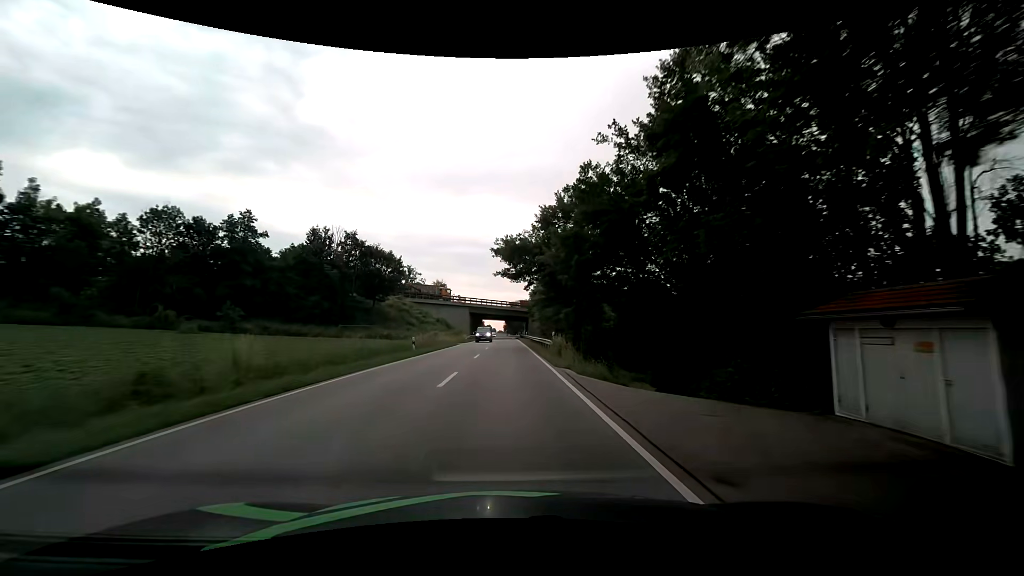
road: secondary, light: Day
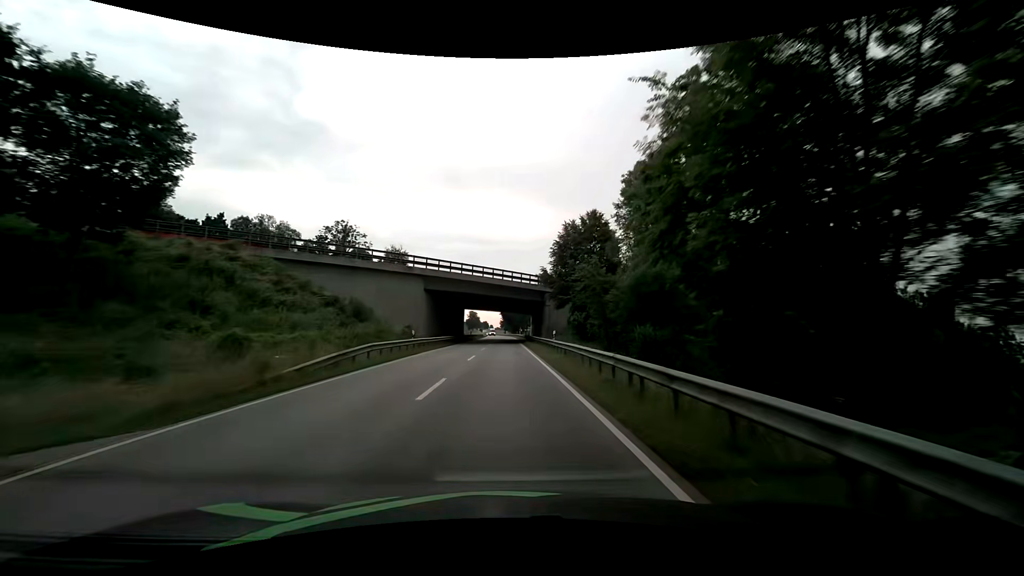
(+0.3, +50.4) m; 0°
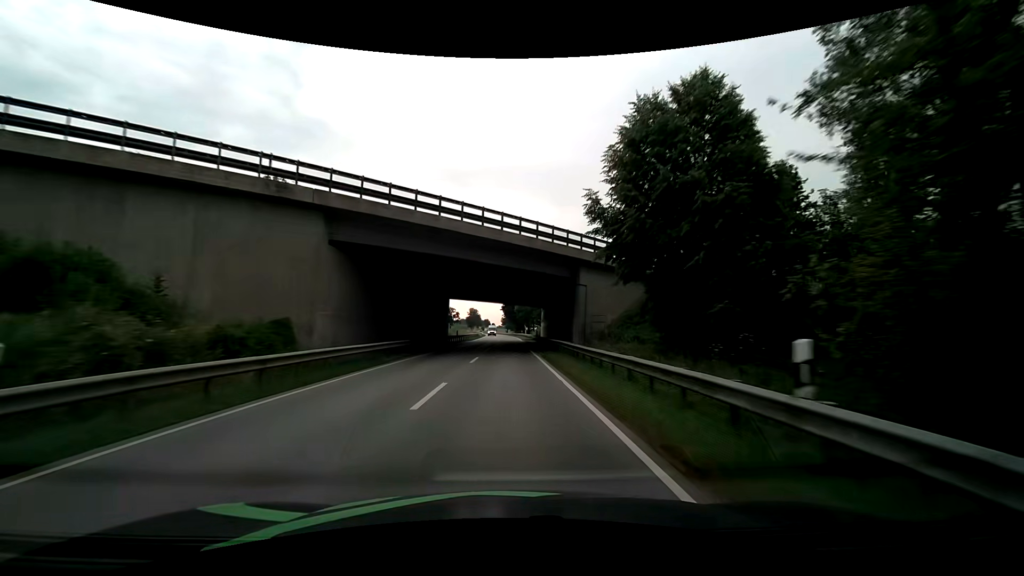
(0.0, +25.2) m; 0°
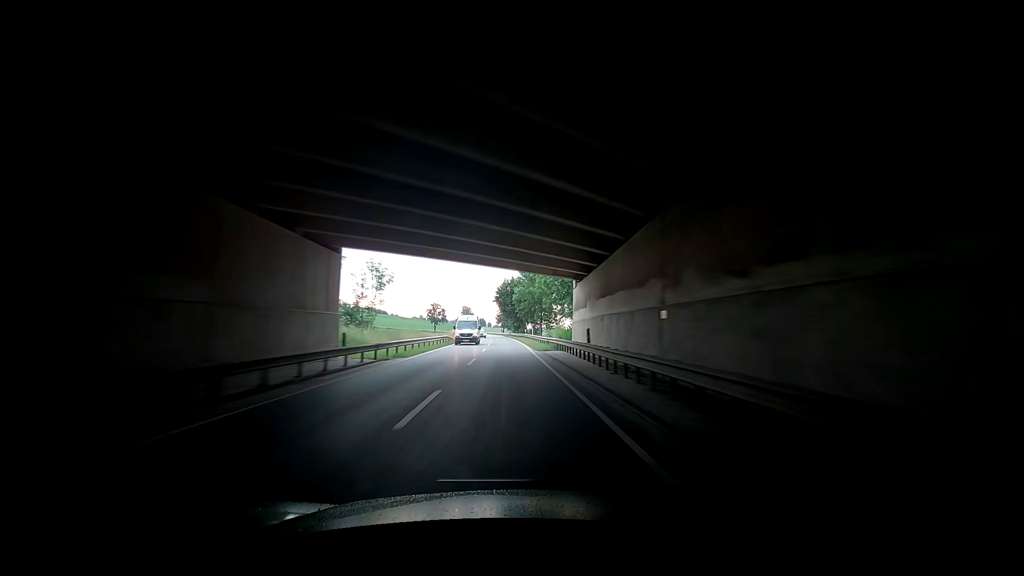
(+1.0, +37.8) m; +3°
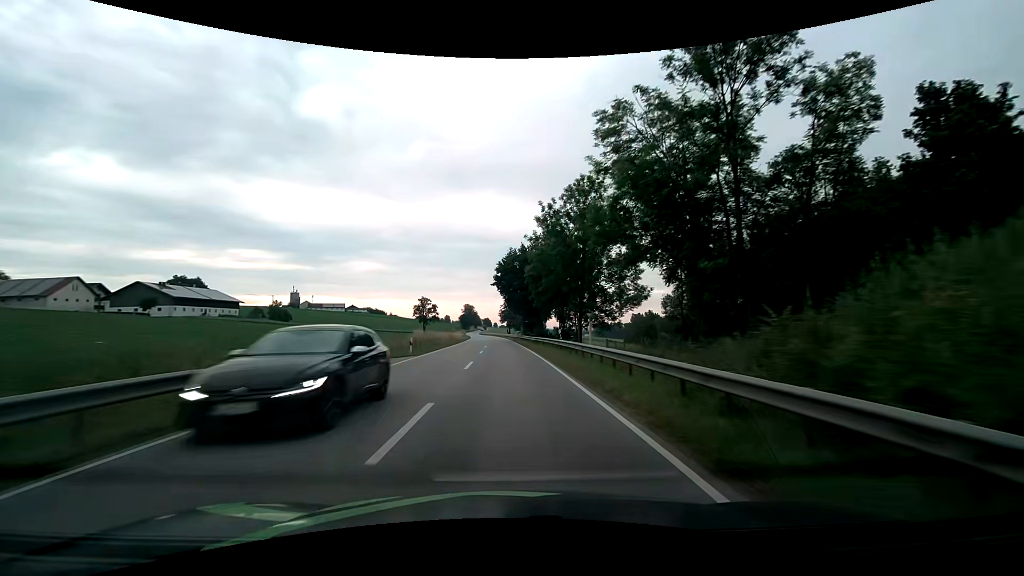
(-1.5, +37.7) m; -3°
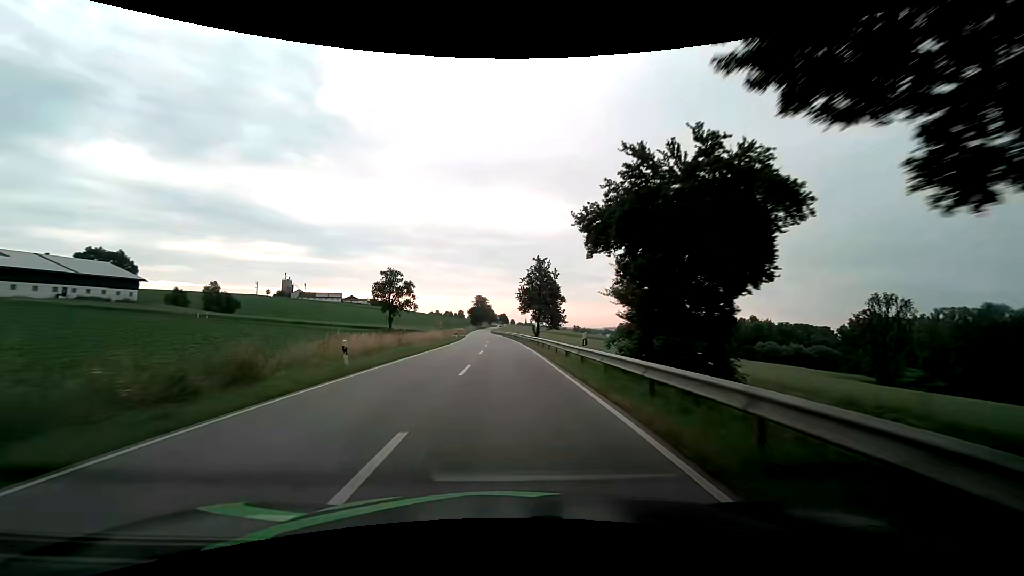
(-1.0, +62.7) m; -2°
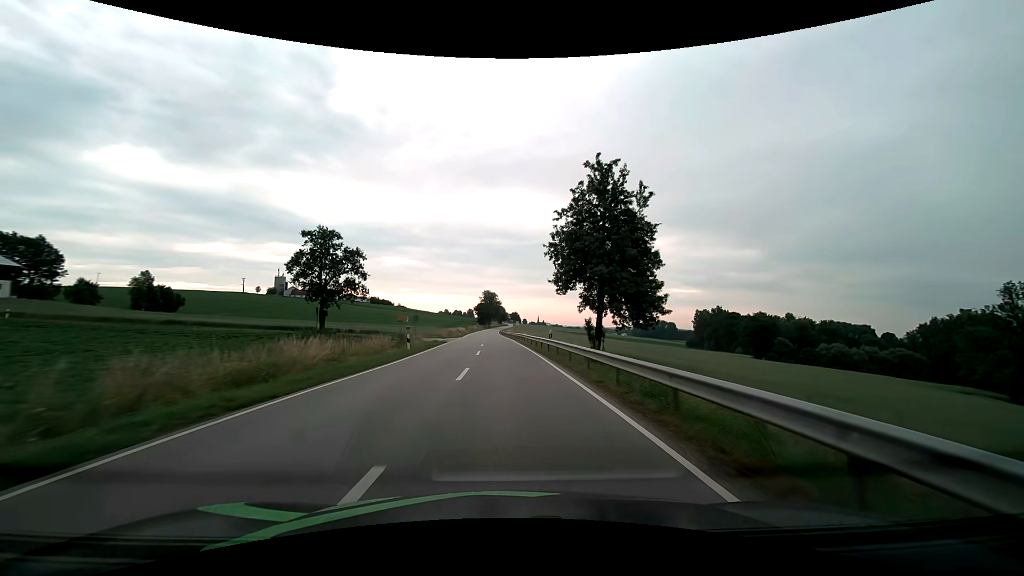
(-0.3, +37.7) m; -1°
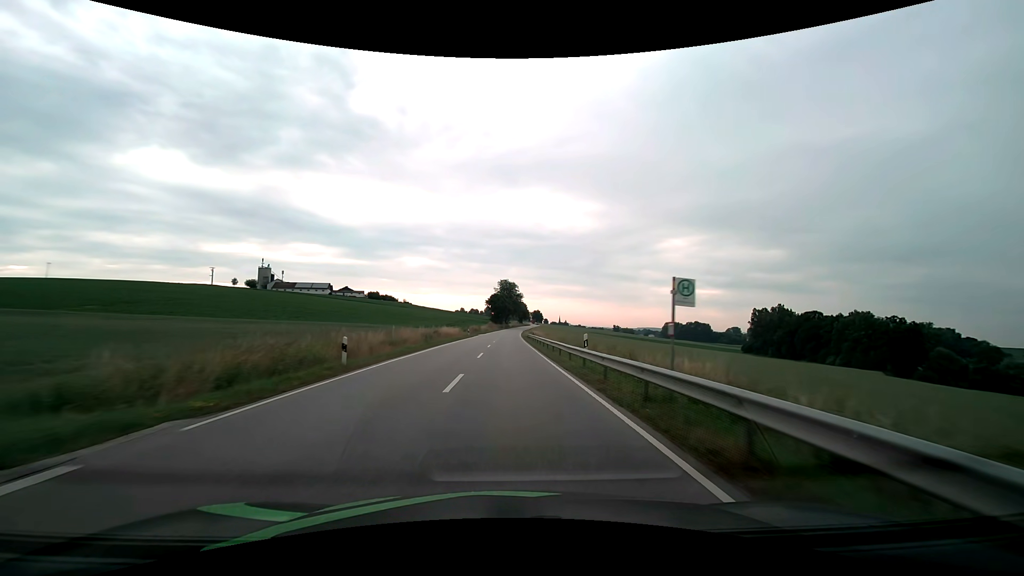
(-1.5, +62.7) m; -2°
(0, +10) (0, +20) (0, +30) (0, +40) (0, +50) (0, +60) (0, +70) (+1, +80) (+1, +90) (+1, +100) m
